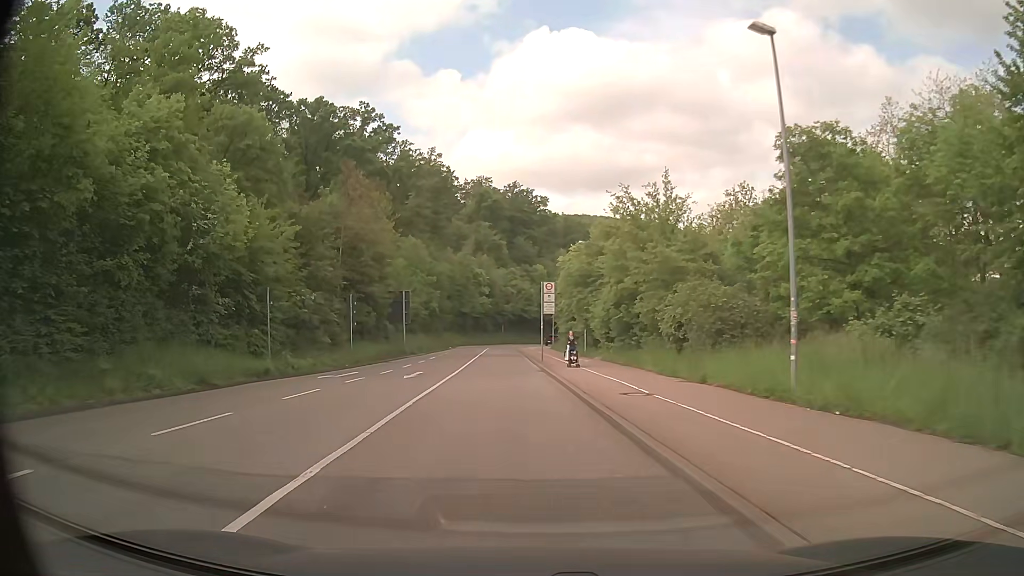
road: secondary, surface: asphalt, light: Day
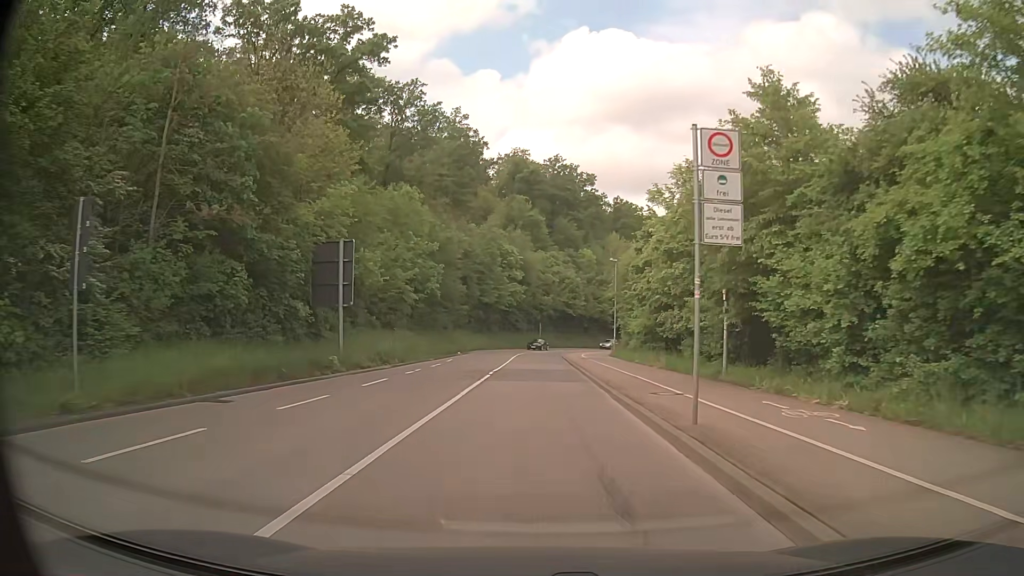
(-1.0, +27.0) m; -3°
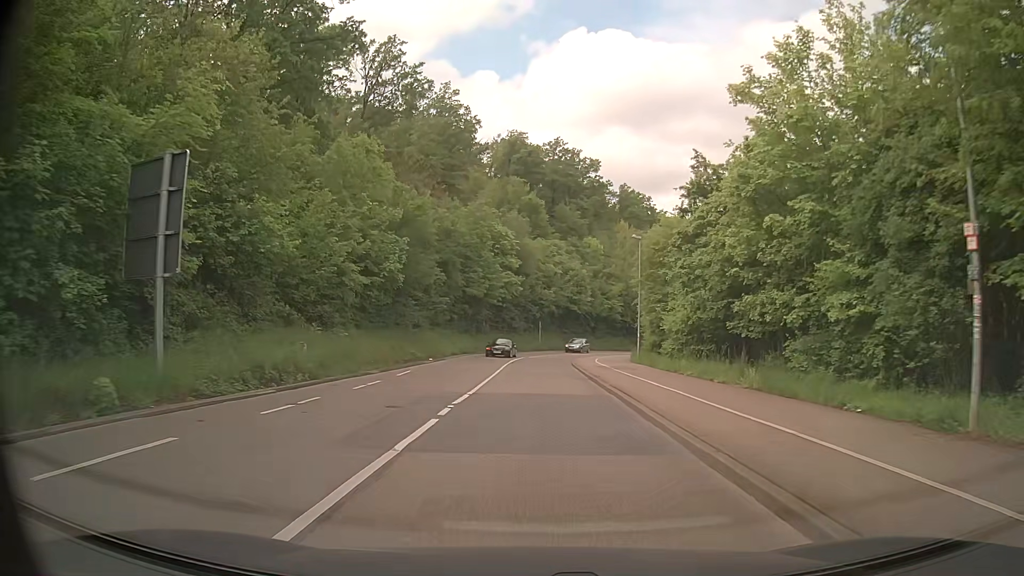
(0.0, +13.4) m; 0°
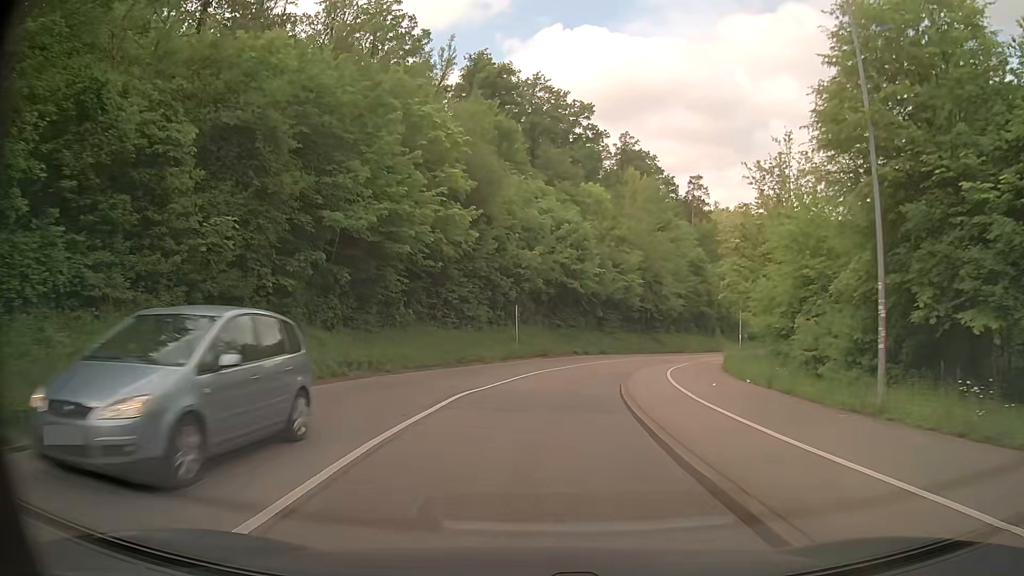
(+0.5, +32.8) m; +2°
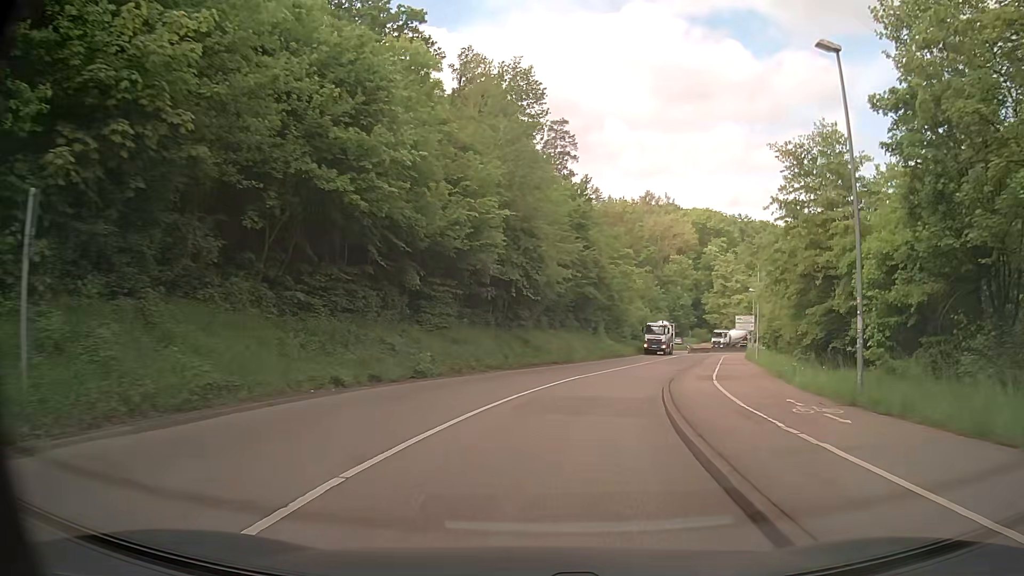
(+2.7, +32.2) m; +13°
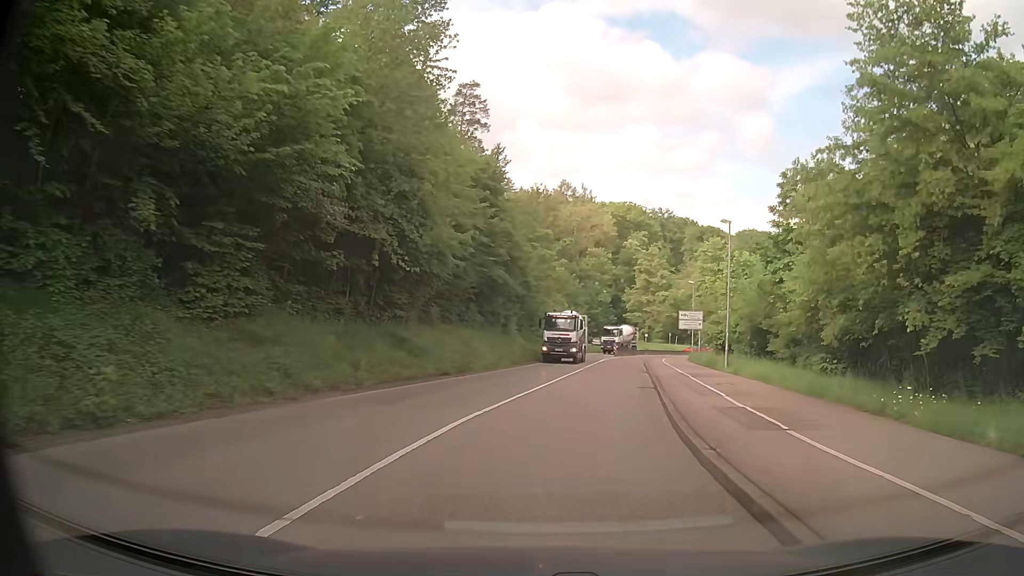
(+0.8, +13.2) m; +7°
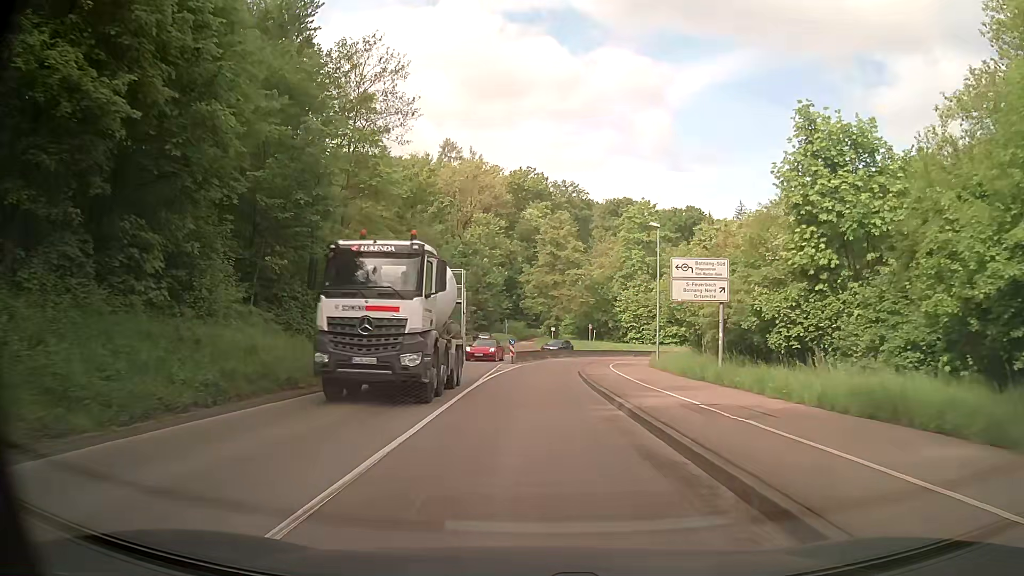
(+4.3, +33.1) m; +10°
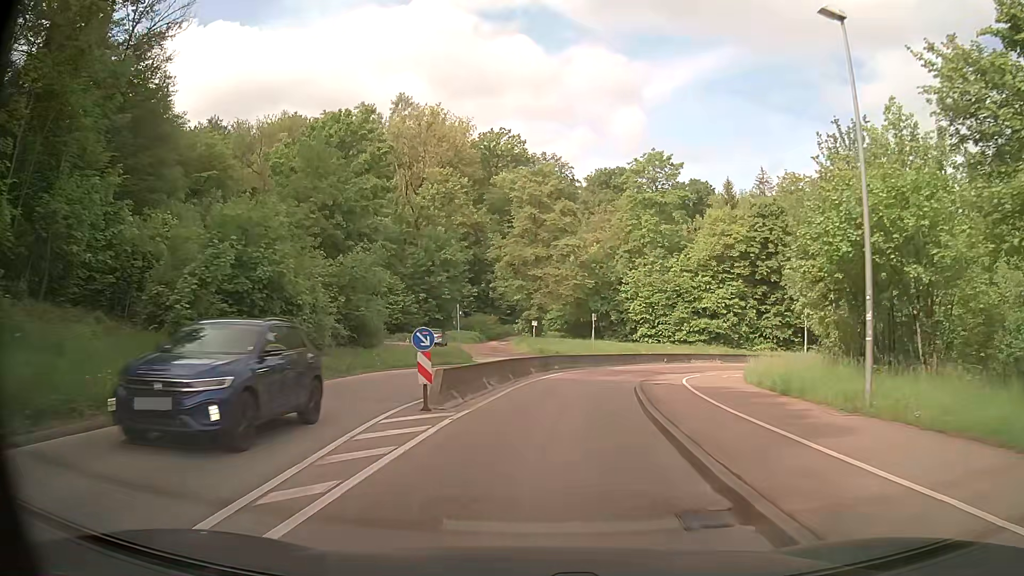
(+0.5, +26.6) m; +2°
(0, +10) (+1, +20) (+3, +30) (+7, +39) (+14, +47) (+22, +53) (+31, +56) (+41, +58) (+51, +57) (+60, +53) m
